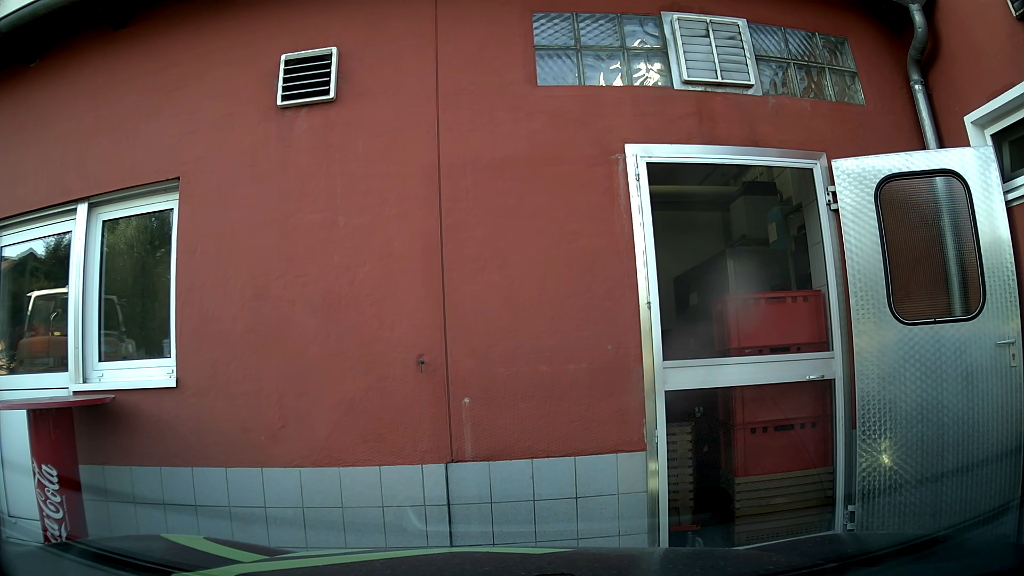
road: tertiary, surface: asphalt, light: Day
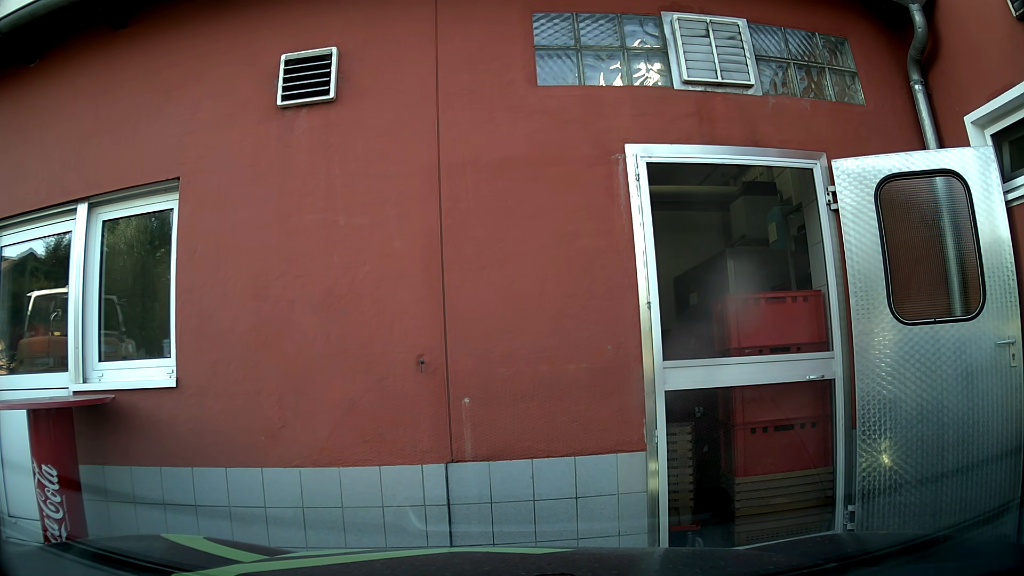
(0.0, 0.0) m; 0°
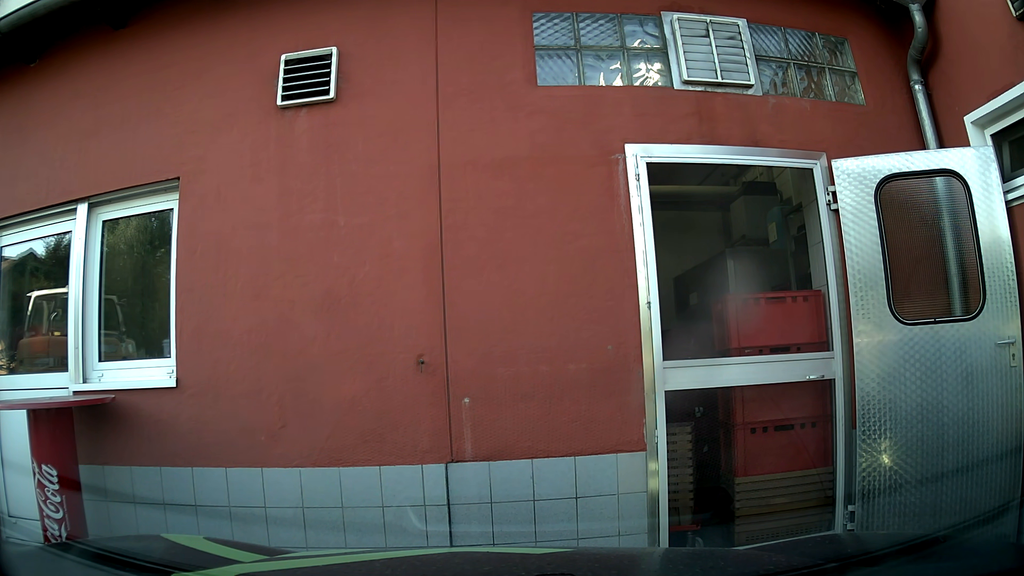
(0.0, 0.0) m; 0°
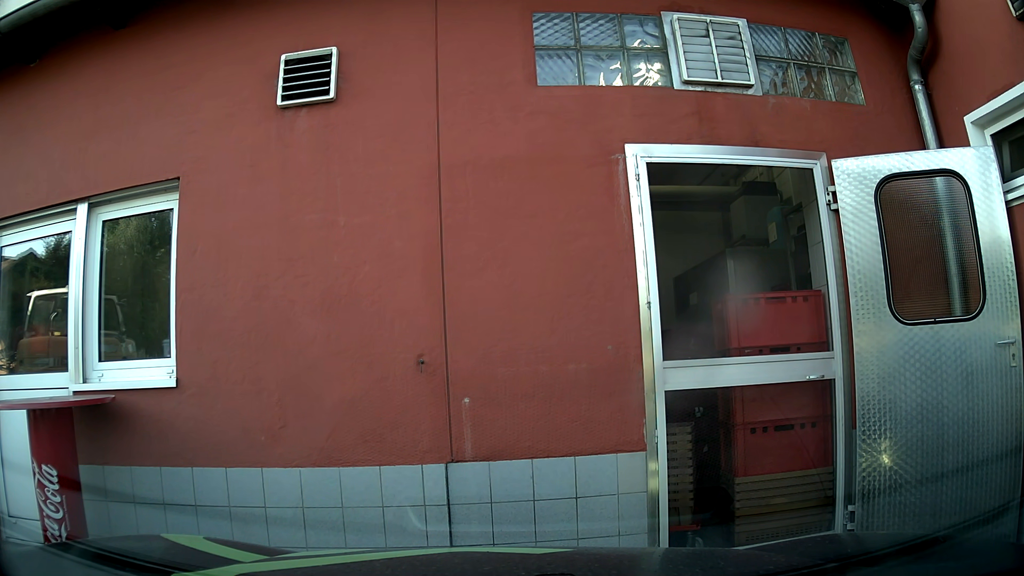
(0.0, 0.0) m; 0°
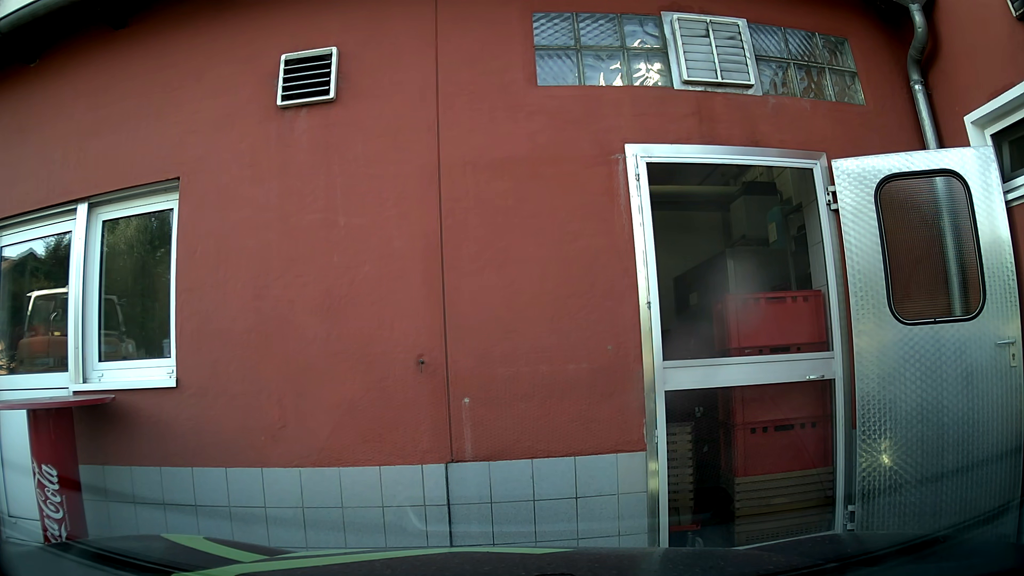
(0.0, 0.0) m; 0°
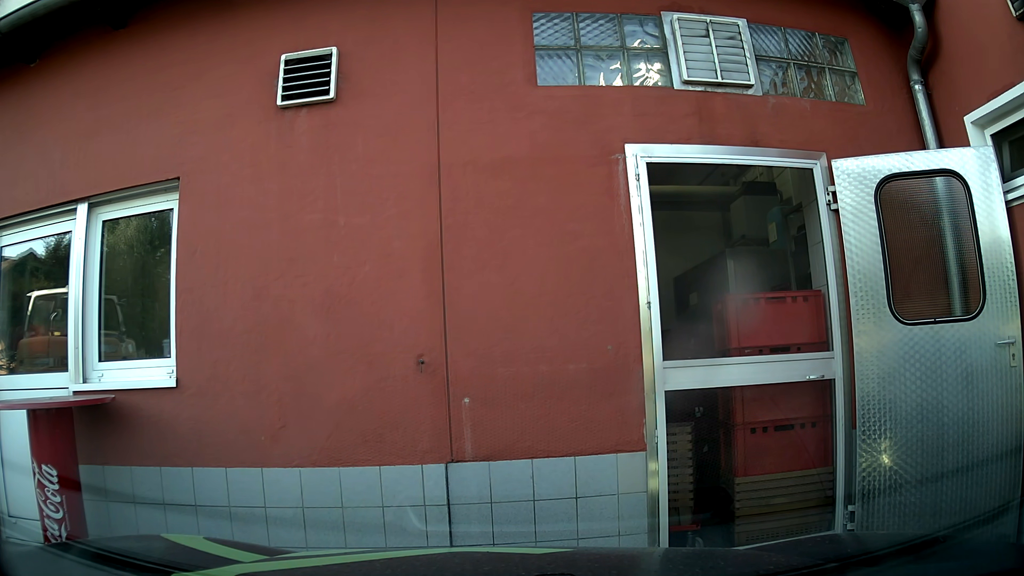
(0.0, 0.0) m; 0°
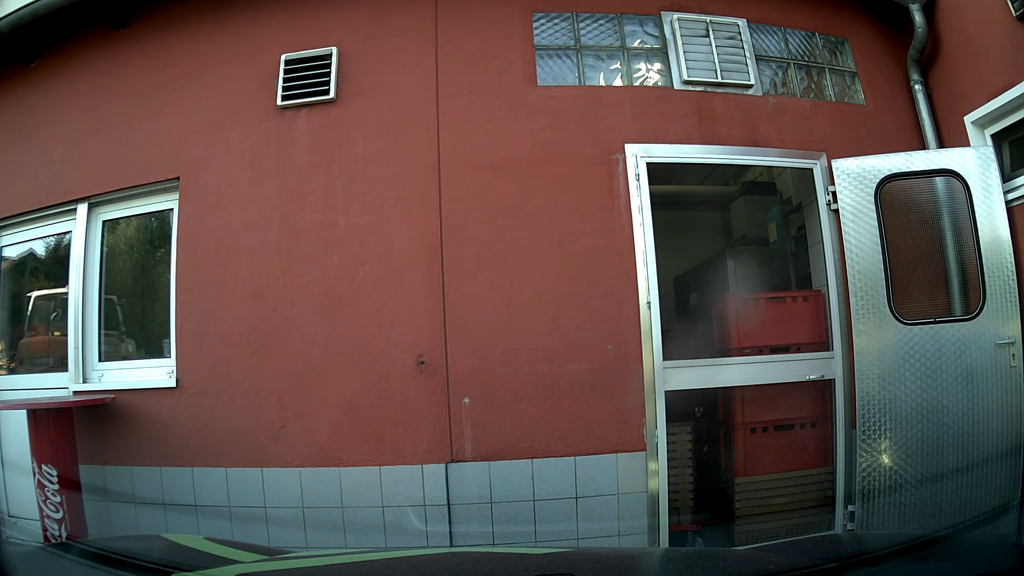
(0.0, 0.0) m; 0°
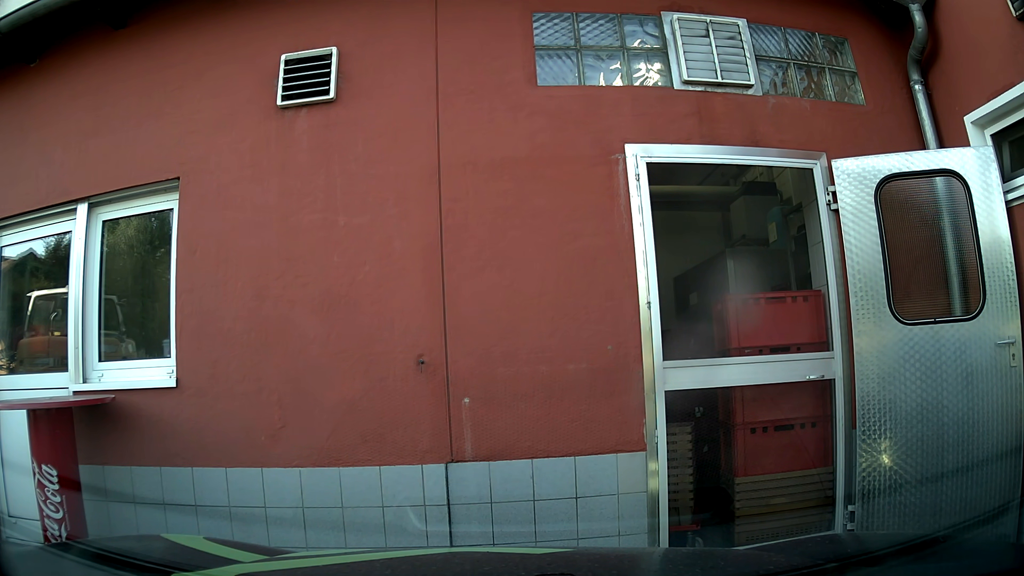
(0.0, 0.0) m; 0°
